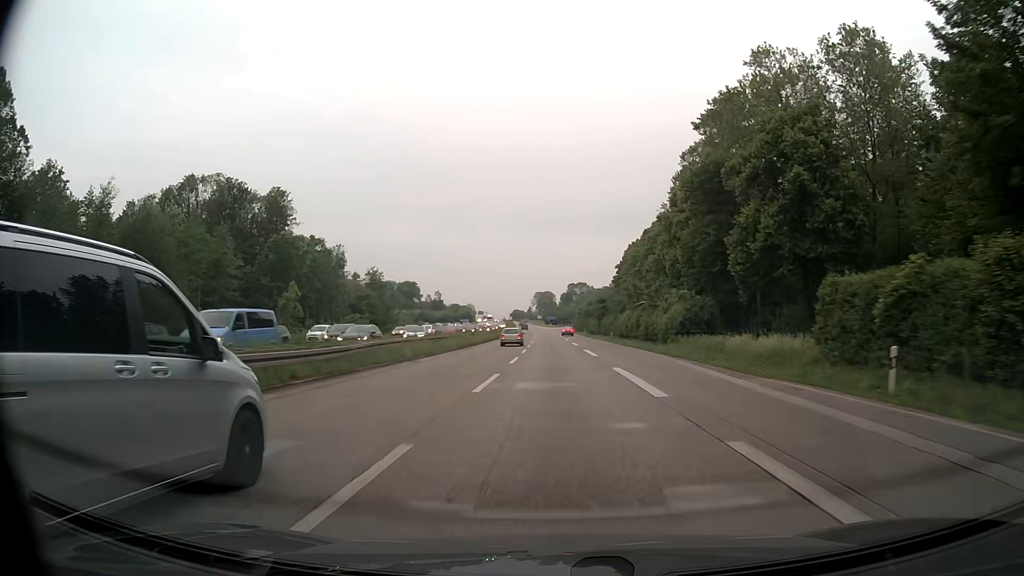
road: trunk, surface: asphalt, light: Day
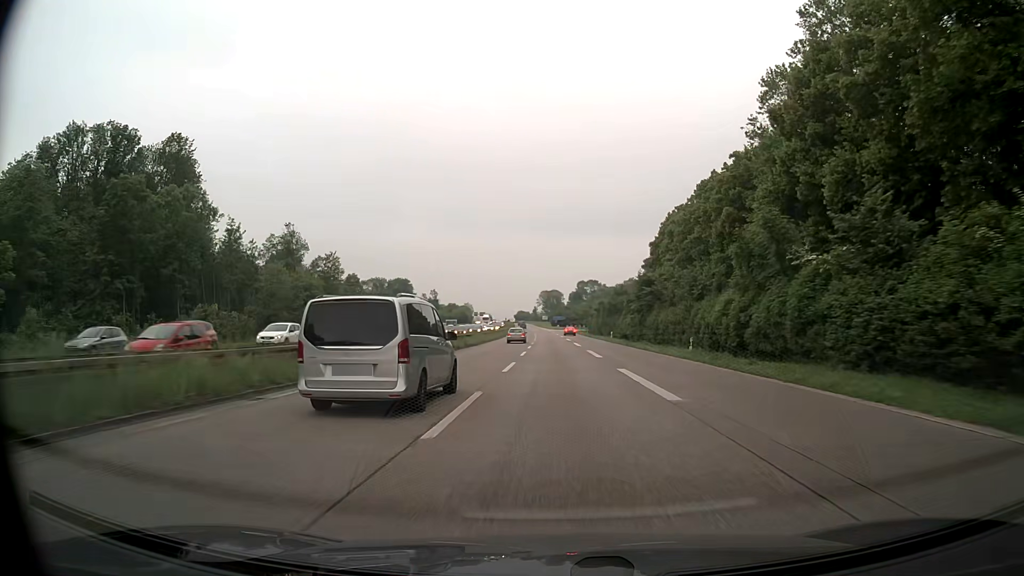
(-0.4, +41.3) m; -1°
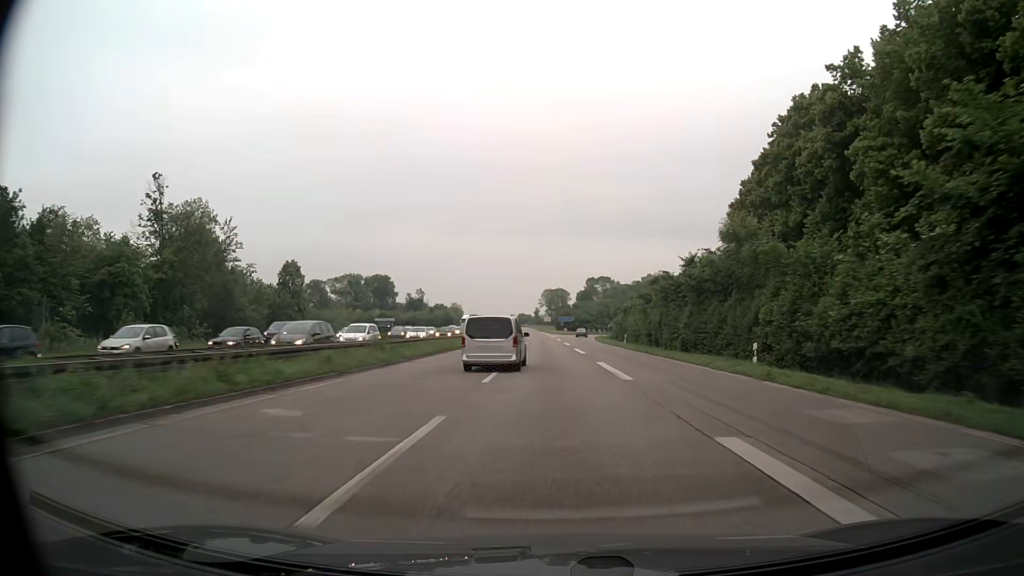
(0.0, +54.2) m; 0°
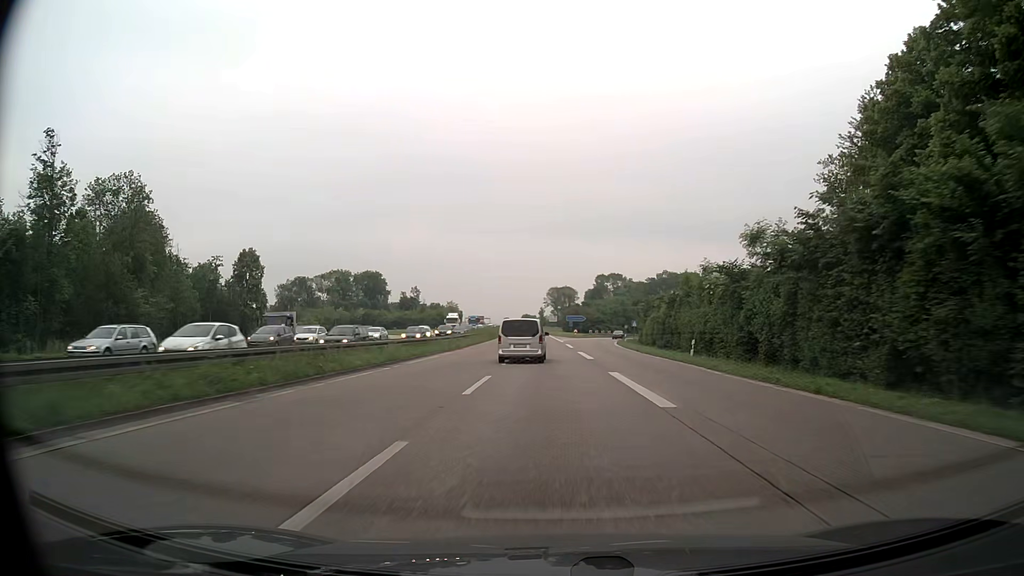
(-0.1, +26.7) m; 0°
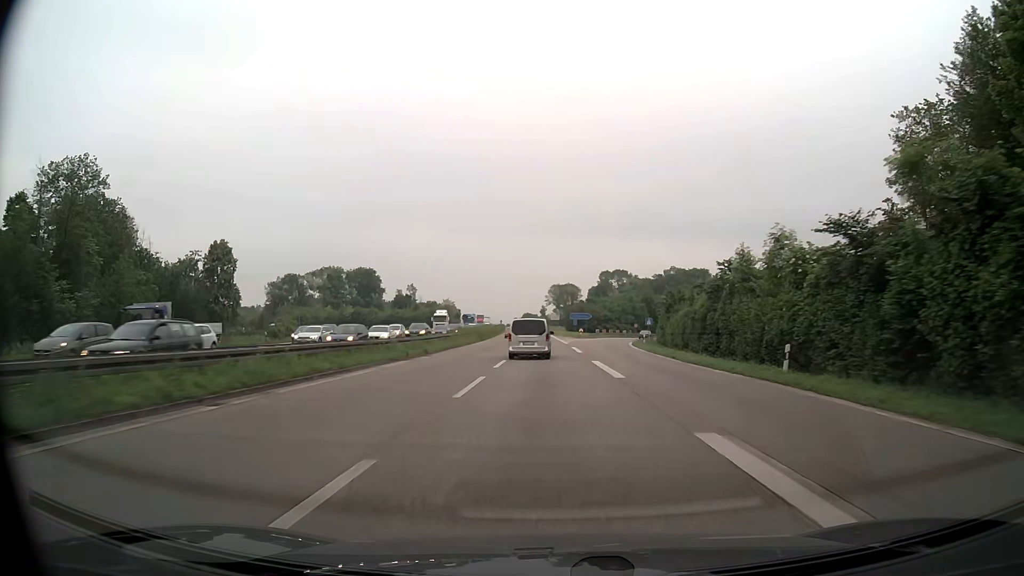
(0.0, +13.3) m; 0°
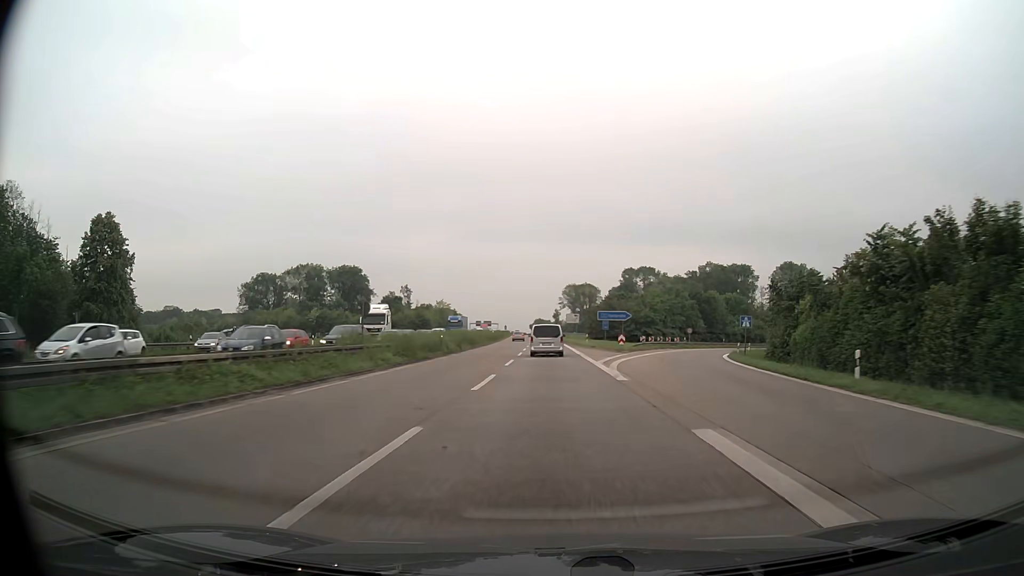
(-0.3, +39.8) m; -1°
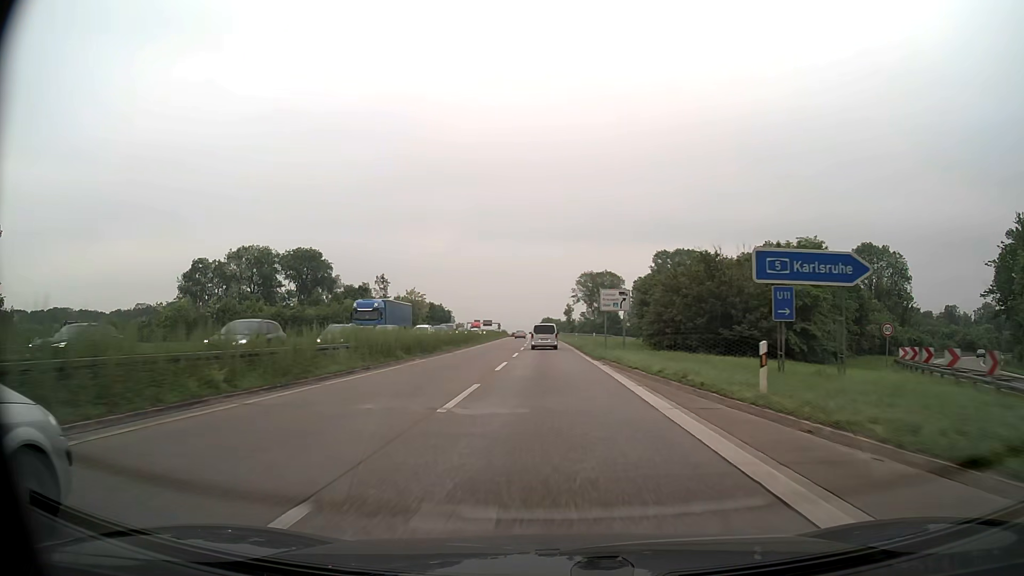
(-0.6, +52.6) m; -1°
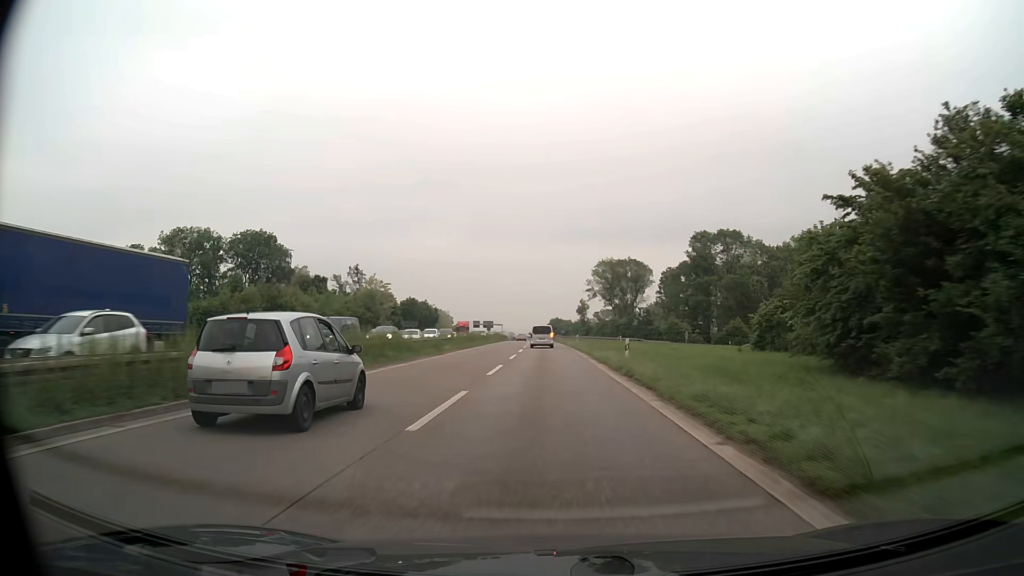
(-0.2, +39.1) m; -1°
(0, +10) (0, +20) (0, +30) (0, +40) (-1, +50) (-1, +60) (-1, +70) (-1, +80) (-2, +90) (-2, +100) m
